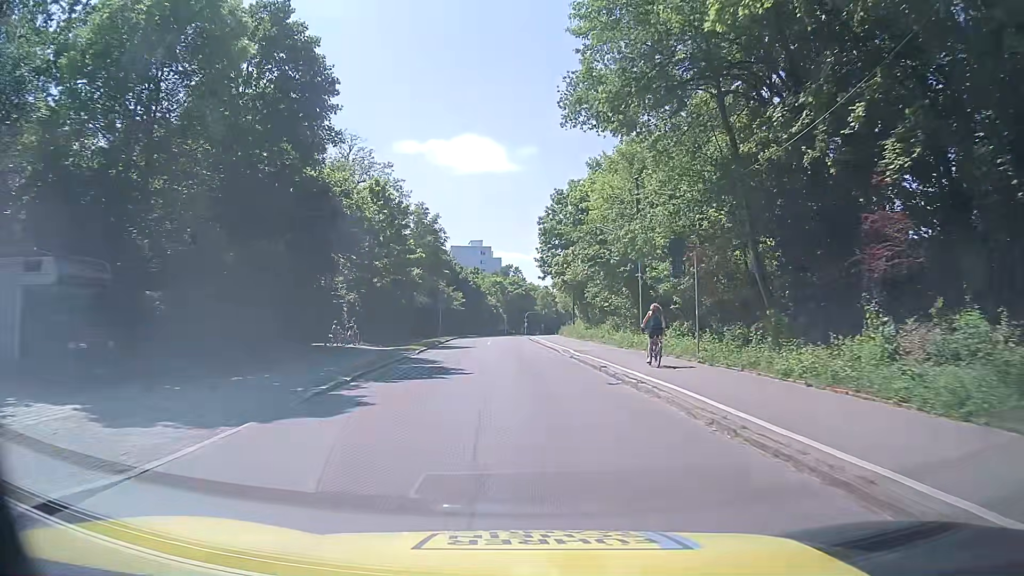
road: residential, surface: asphalt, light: Day
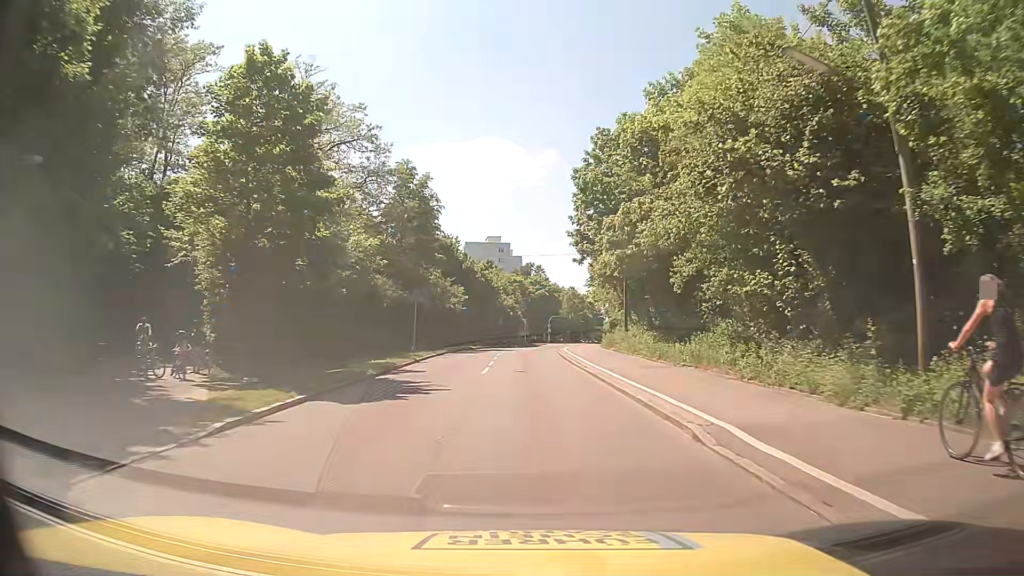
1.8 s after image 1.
(-0.4, +21.0) m; -1°
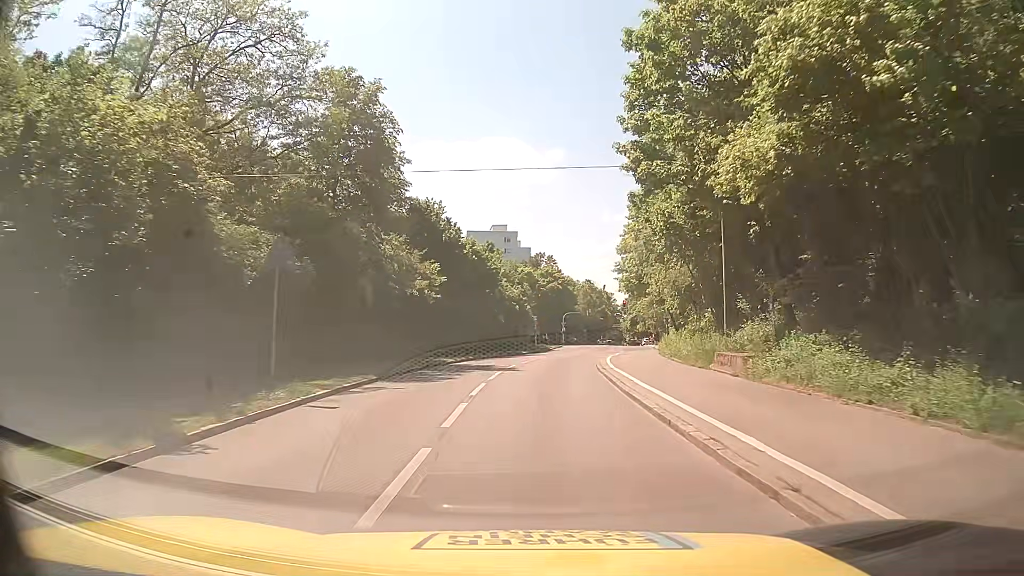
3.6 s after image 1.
(-0.2, +19.4) m; -1°
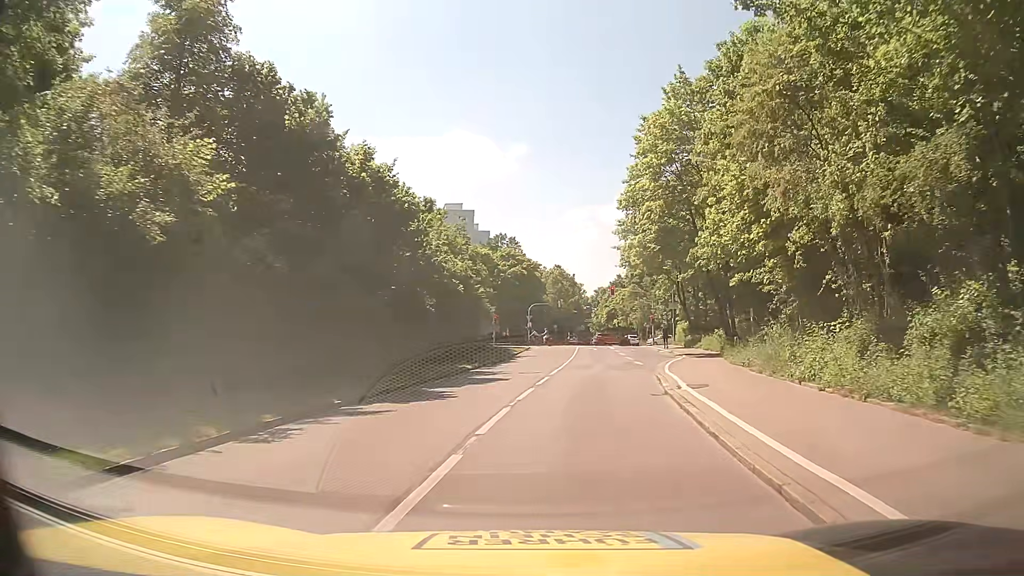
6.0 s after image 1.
(+0.3, +22.9) m; +4°
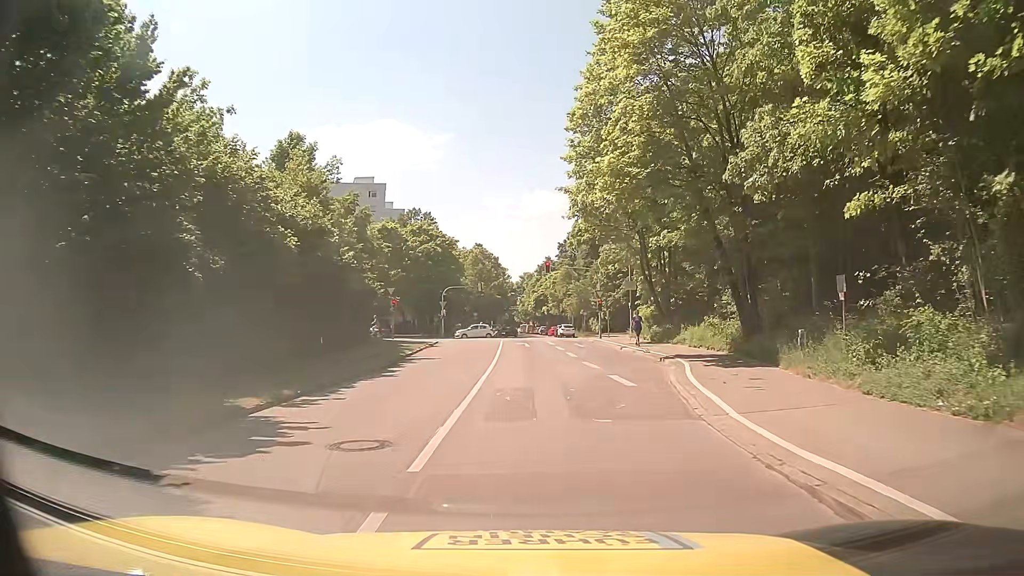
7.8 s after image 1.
(+0.6, +15.7) m; +5°
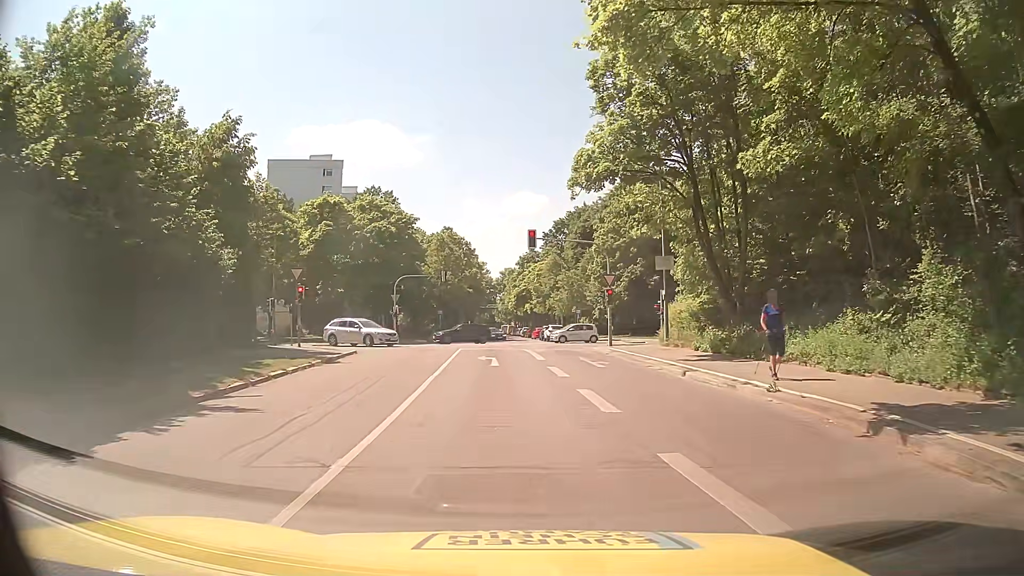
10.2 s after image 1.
(+0.6, +17.2) m; +2°
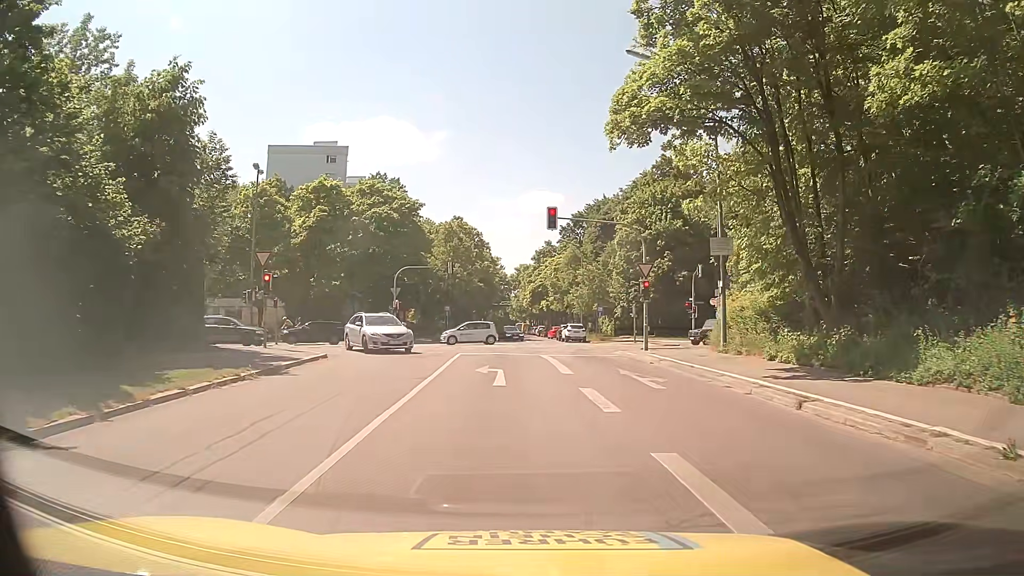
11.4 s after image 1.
(-0.1, +6.3) m; -1°
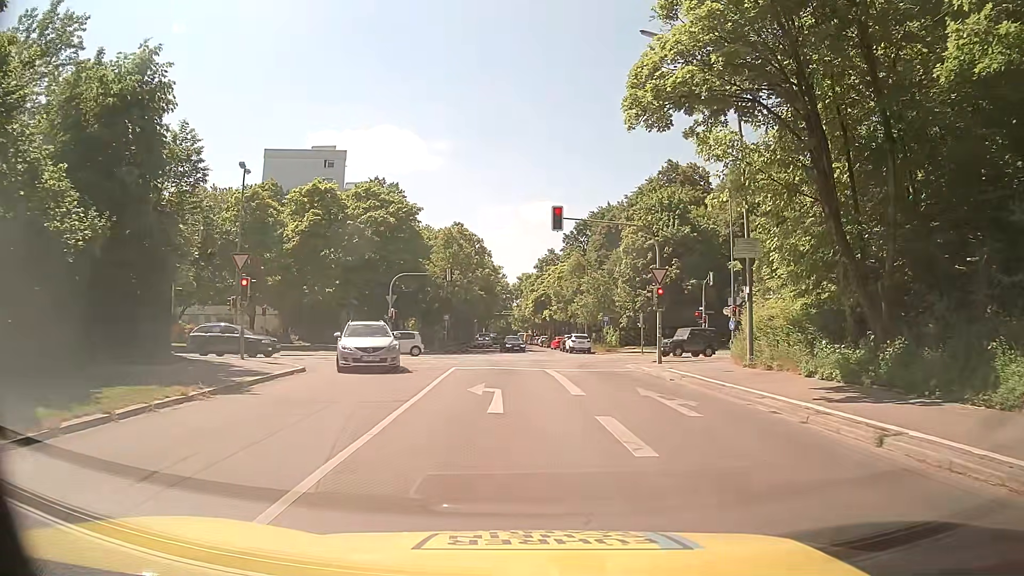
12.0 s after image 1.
(0.0, +2.5) m; -2°
